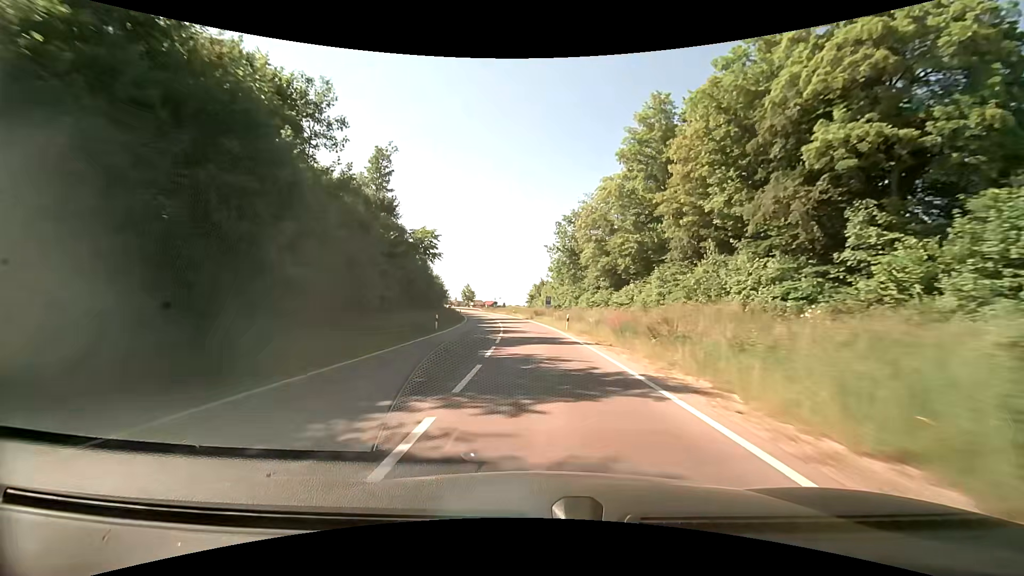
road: primary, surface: asphalt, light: Day
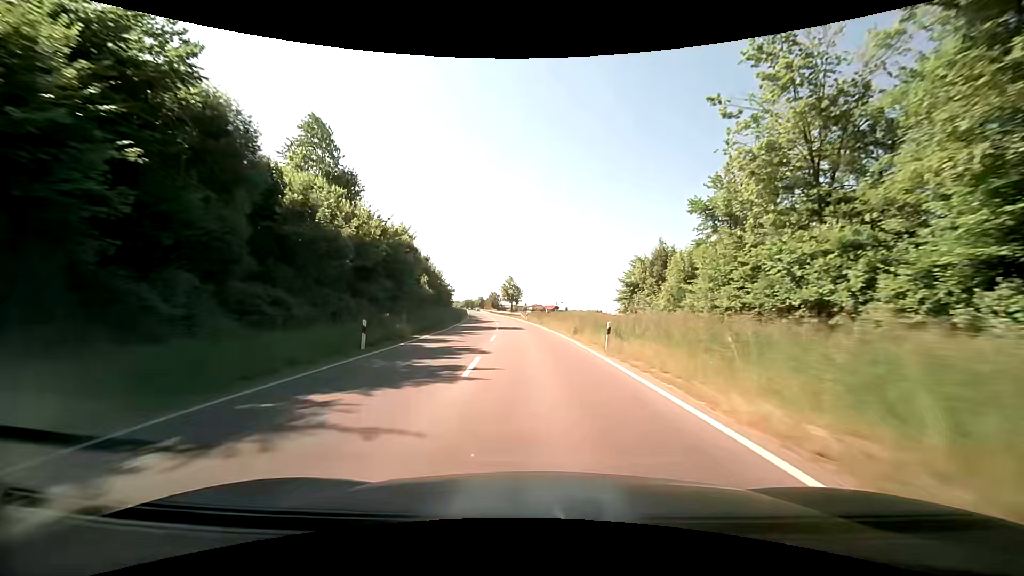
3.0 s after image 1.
(-3.8, +63.7) m; -7°
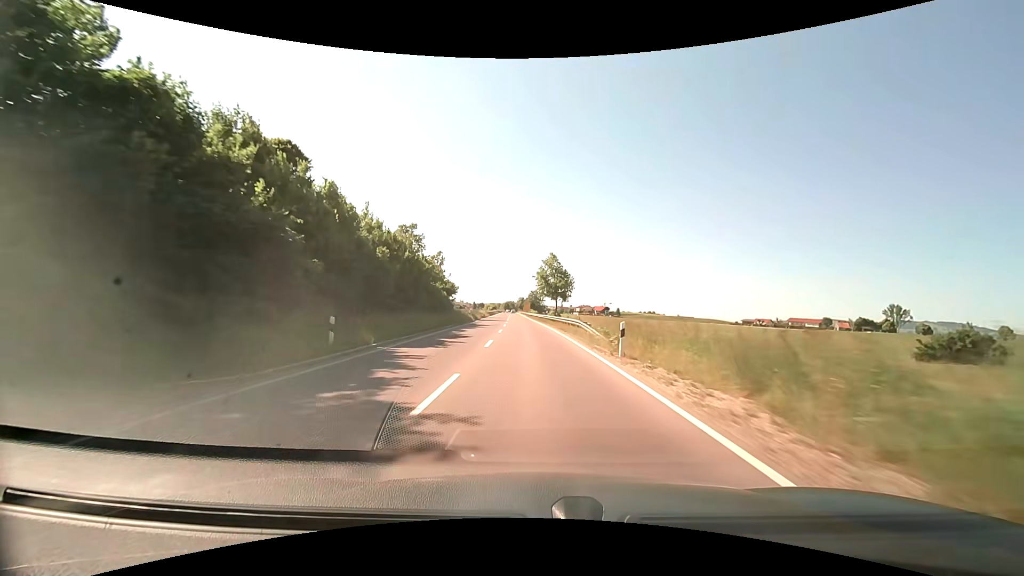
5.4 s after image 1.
(-3.0, +51.3) m; -5°
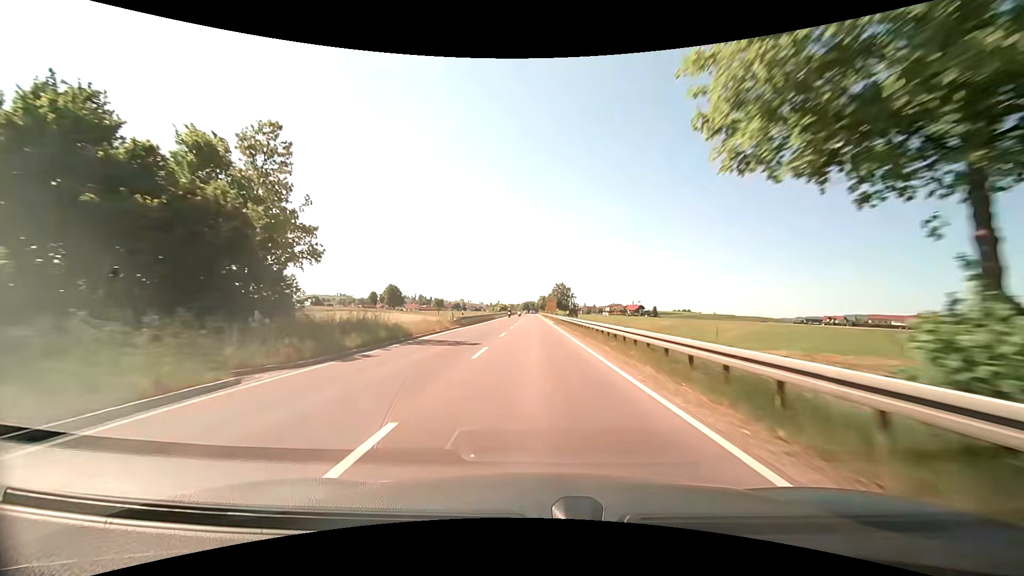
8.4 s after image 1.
(-3.4, +64.7) m; -4°
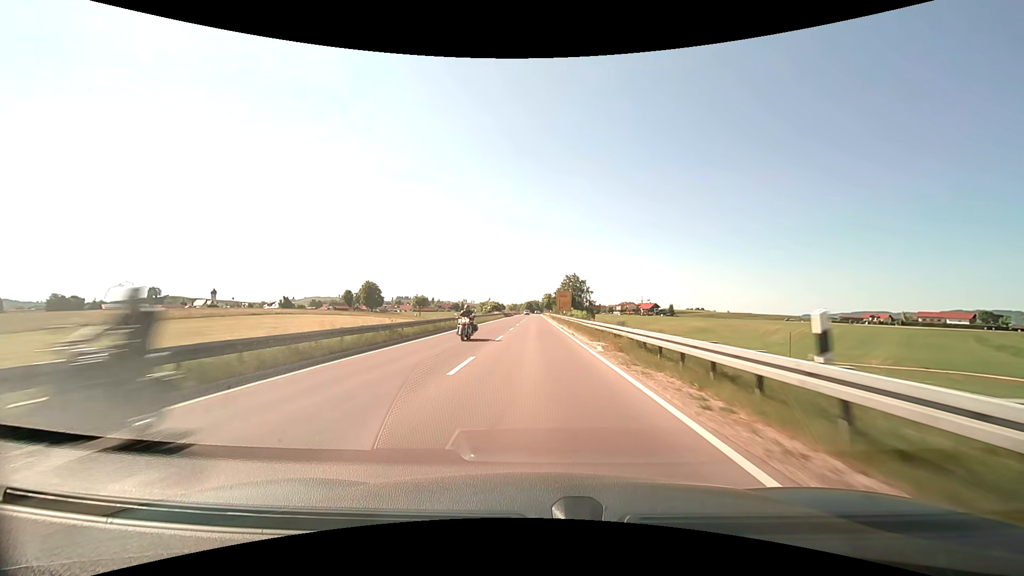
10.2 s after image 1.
(-0.1, +39.7) m; 0°
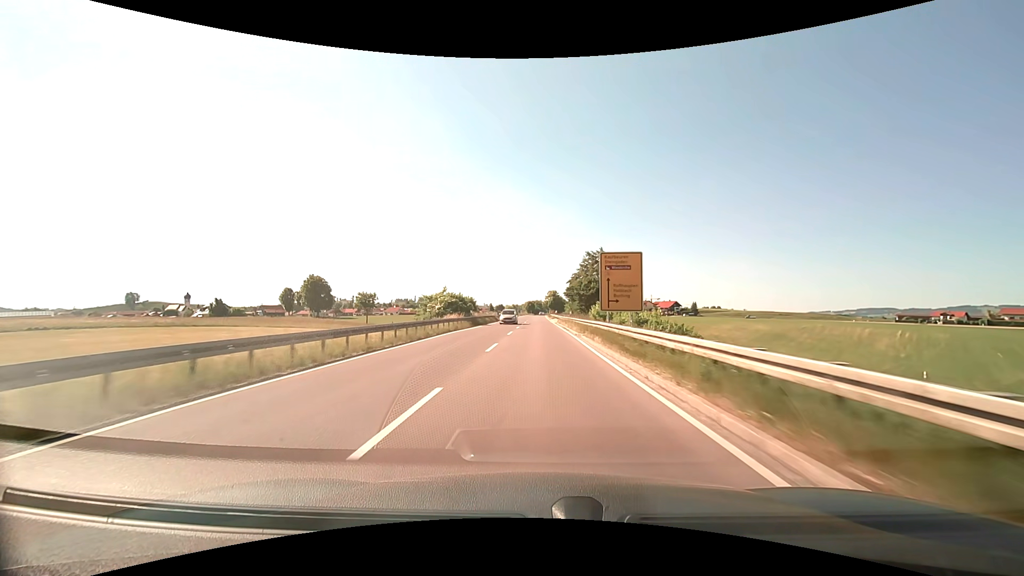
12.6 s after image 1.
(-0.1, +54.0) m; -1°
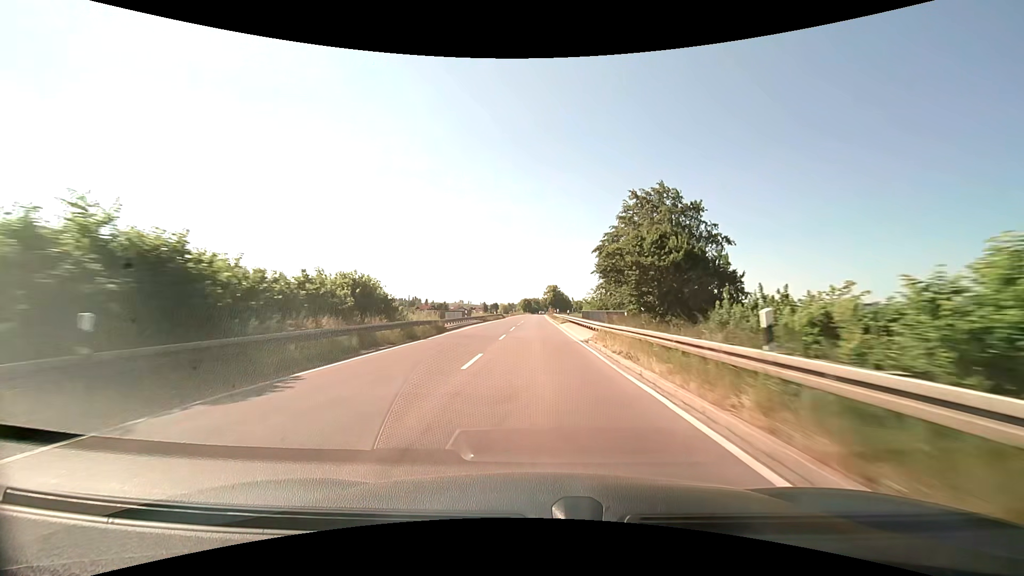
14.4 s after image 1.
(+0.1, +41.1) m; 0°
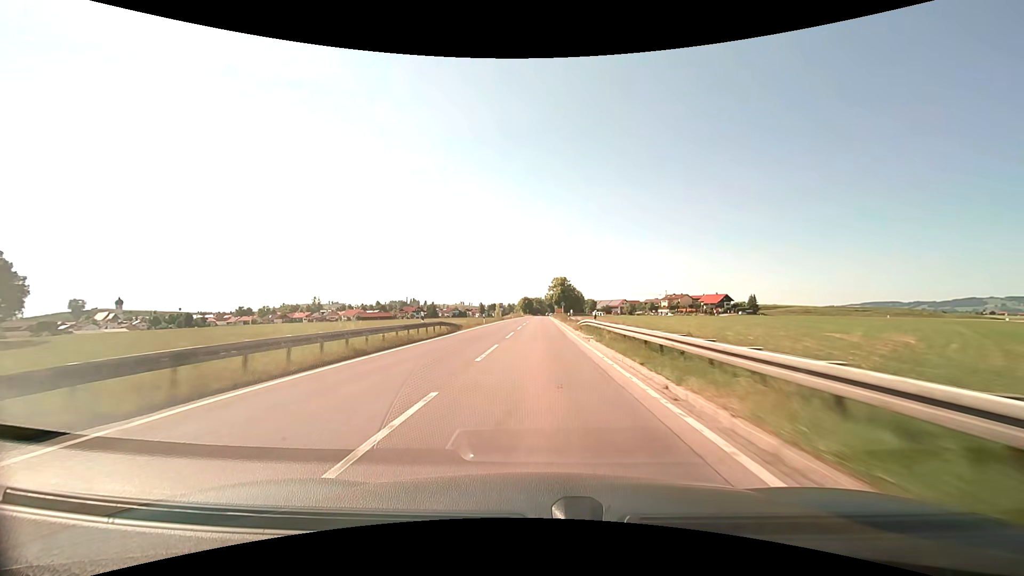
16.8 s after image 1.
(0.0, +55.7) m; 0°
(0, +10) (0, +20) (0, +30) (0, +40) (0, +50) (0, +60) (0, +70) (0, +80) (0, +90) (0, +100) m
